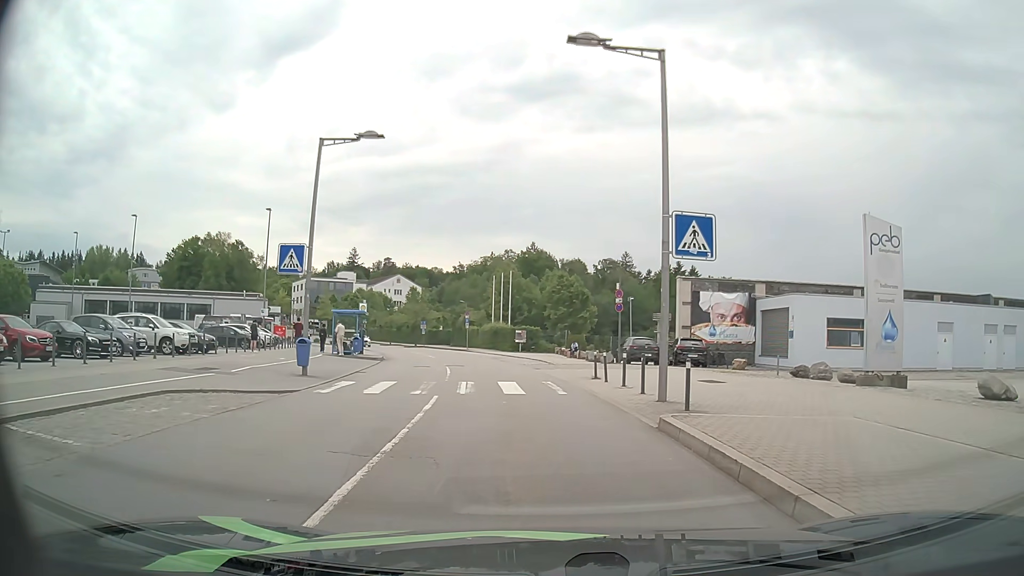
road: residential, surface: asphalt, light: Day
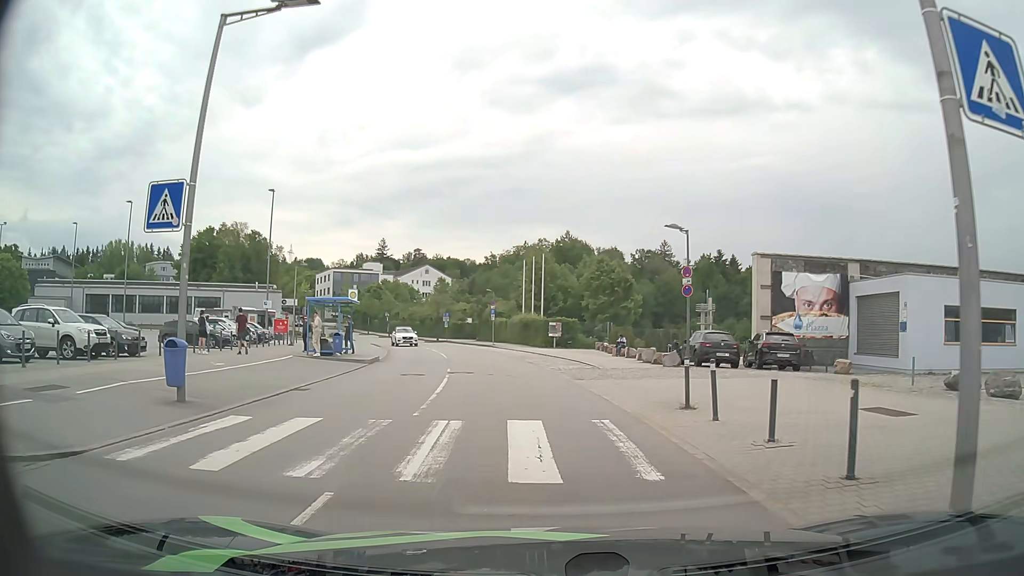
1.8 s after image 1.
(-0.2, +9.0) m; -3°
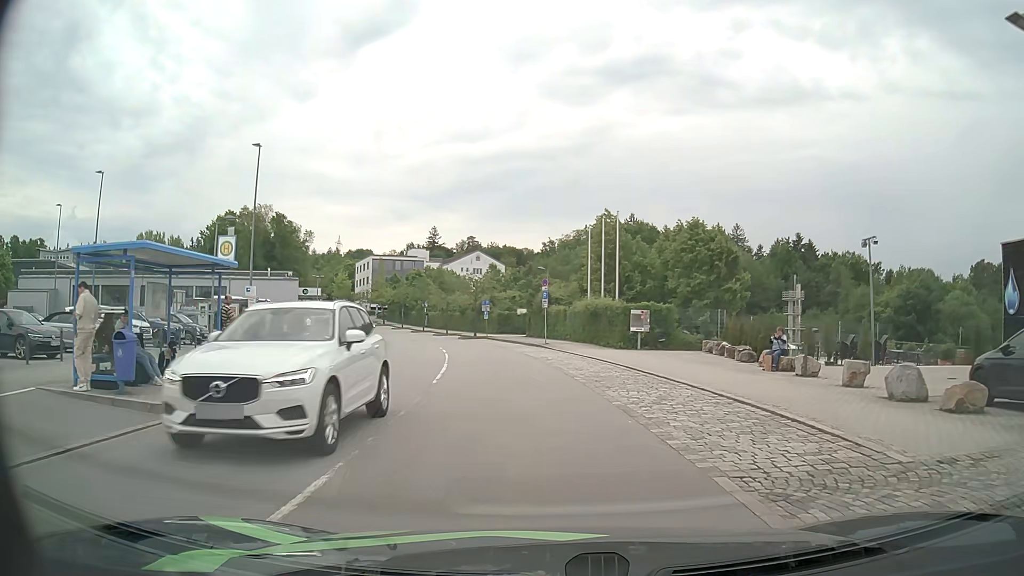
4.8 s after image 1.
(-0.8, +18.3) m; -5°
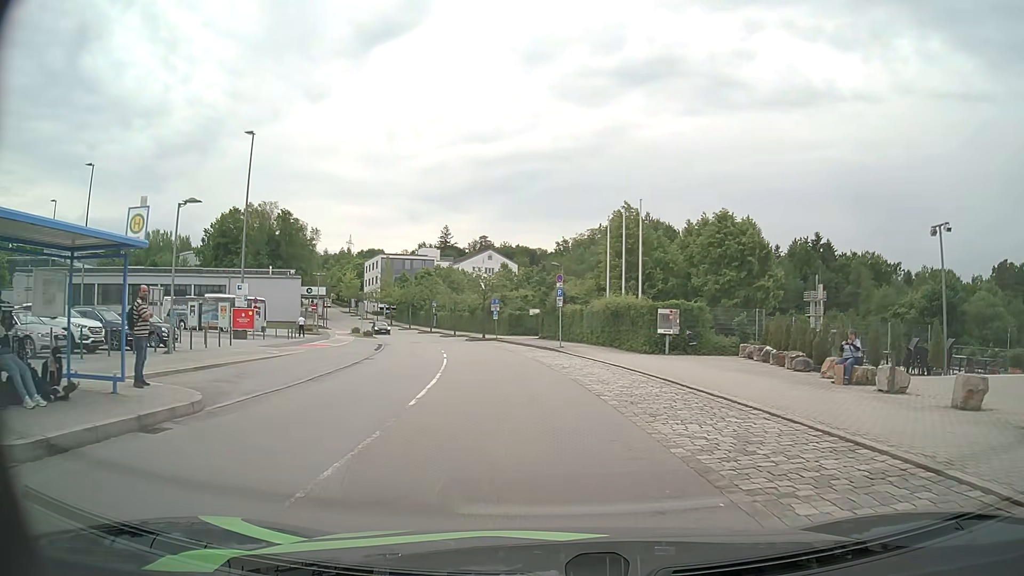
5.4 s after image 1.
(-0.1, +4.2) m; -1°
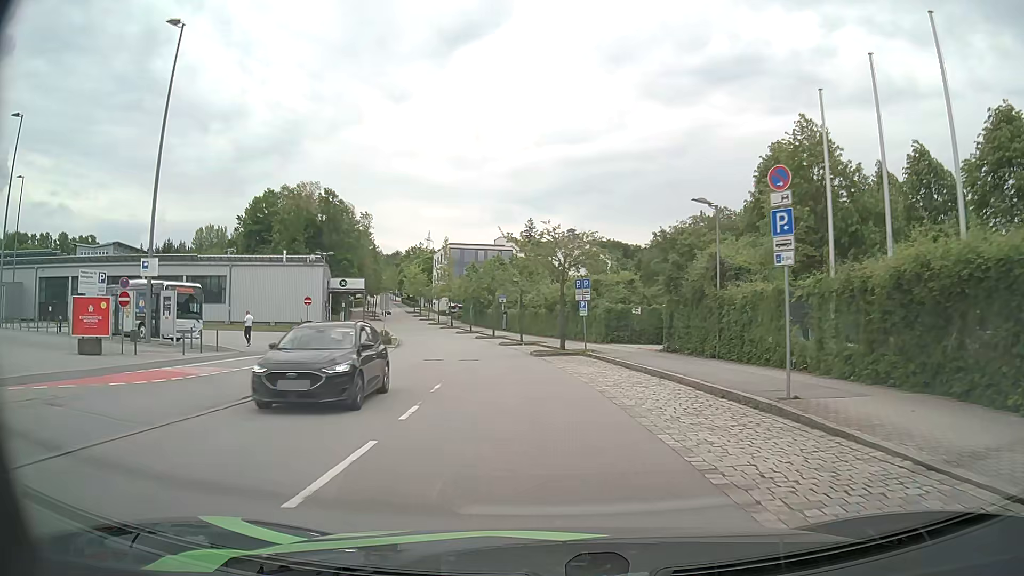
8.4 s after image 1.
(-1.4, +23.7) m; -7°
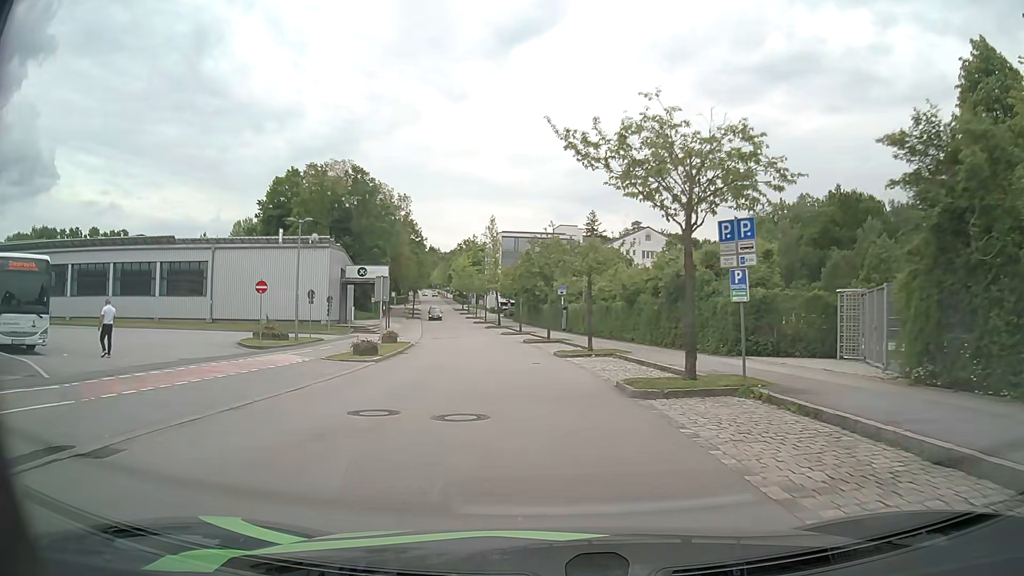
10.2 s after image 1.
(-0.8, +16.4) m; -5°
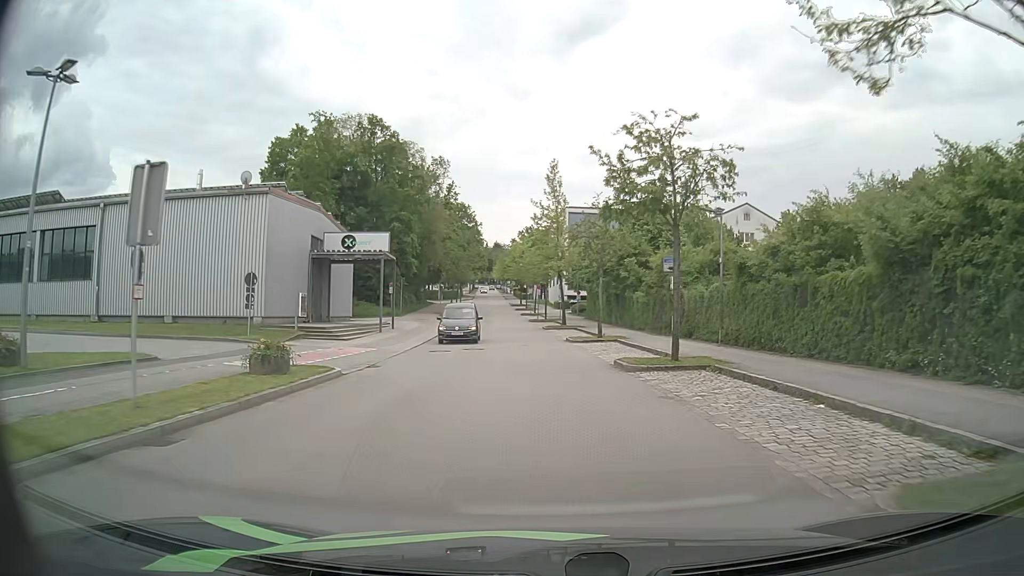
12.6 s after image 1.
(-1.3, +23.8) m; -6°
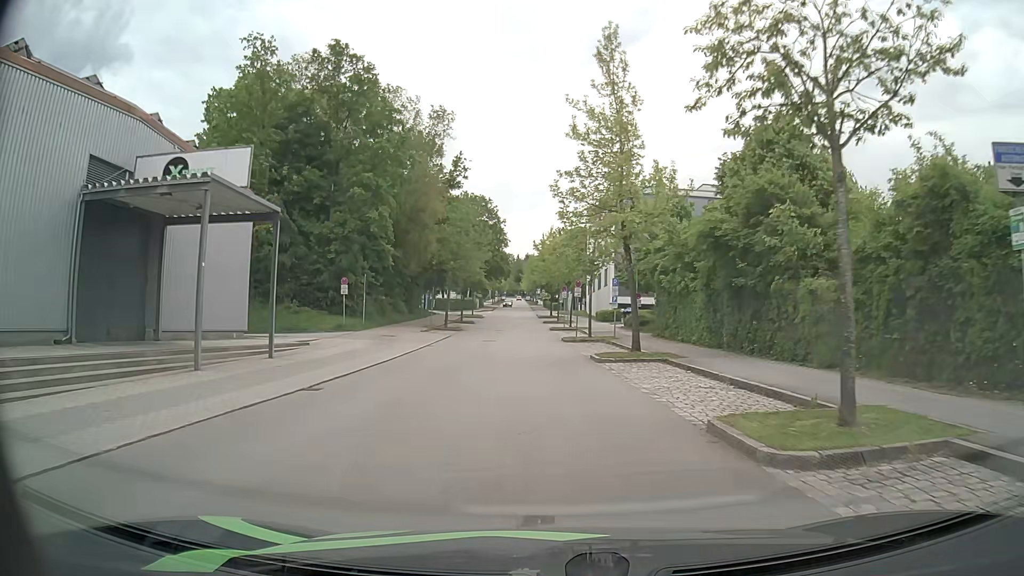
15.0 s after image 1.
(-0.6, +23.9) m; -3°
(0, +10) (0, +20) (-1, +30) (-1, +40) (-1, +50) (-2, +60) (-2, +70) (-3, +80) (-4, +90) (-4, +100) m
